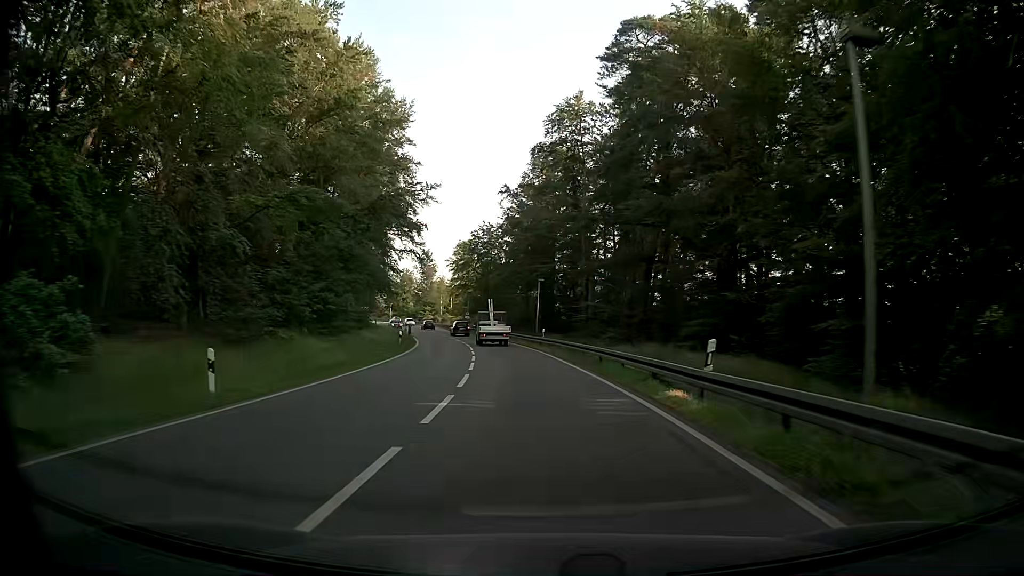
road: primary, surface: asphalt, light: Day
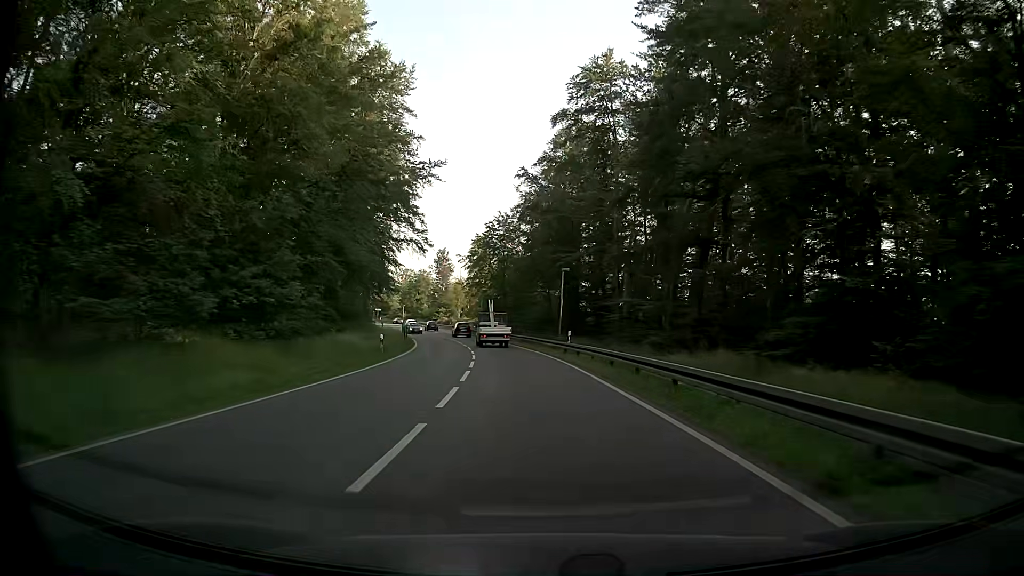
(-0.2, +10.2) m; -1°
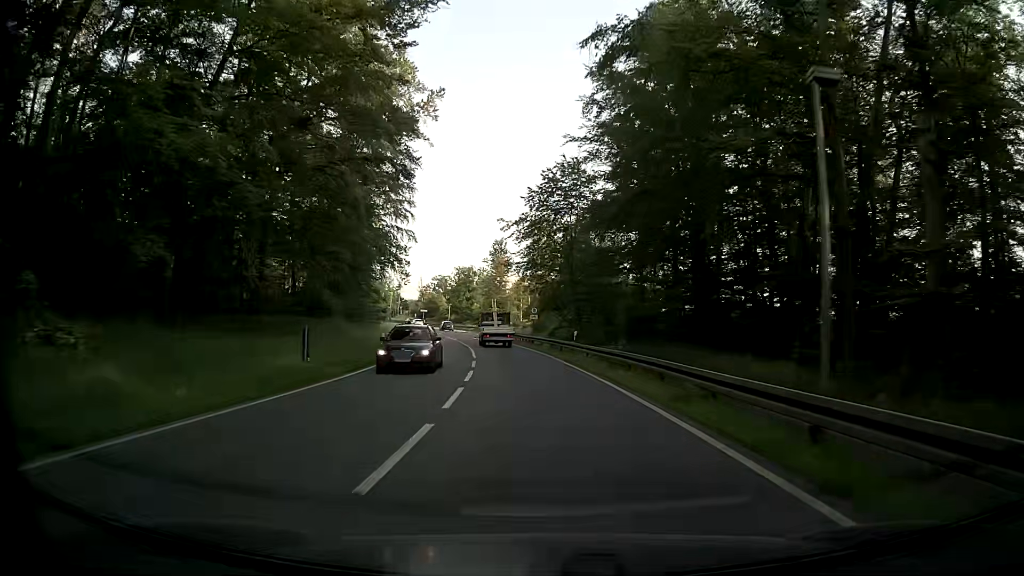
(-1.8, +30.2) m; -6°
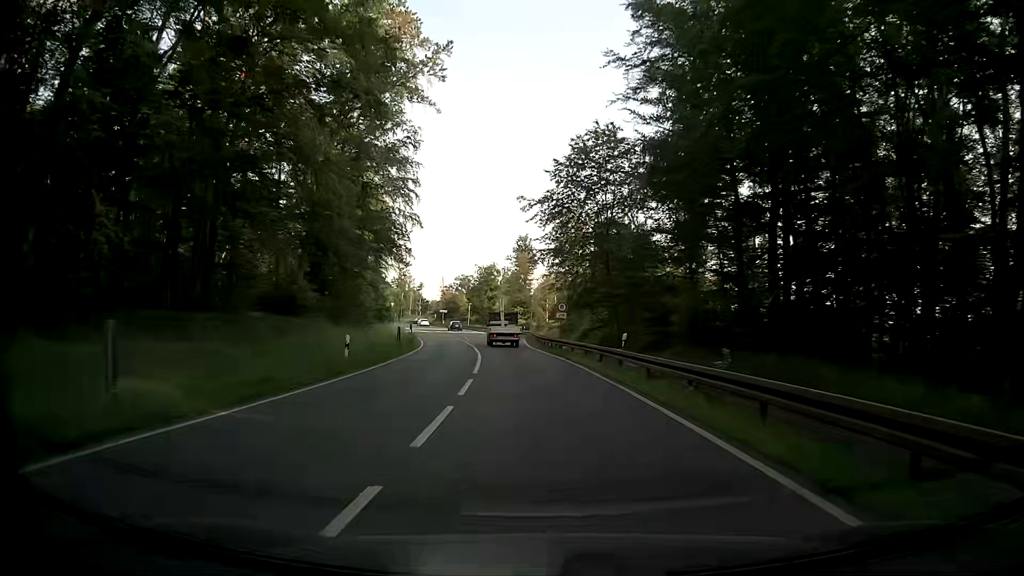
(-0.3, +9.9) m; -2°
(0, +10) (-1, +20) (-1, +30) (-2, +40) (-3, +50) (-3, +60) (-4, +70) (-5, +80) (-7, +90) (-9, +99) m
